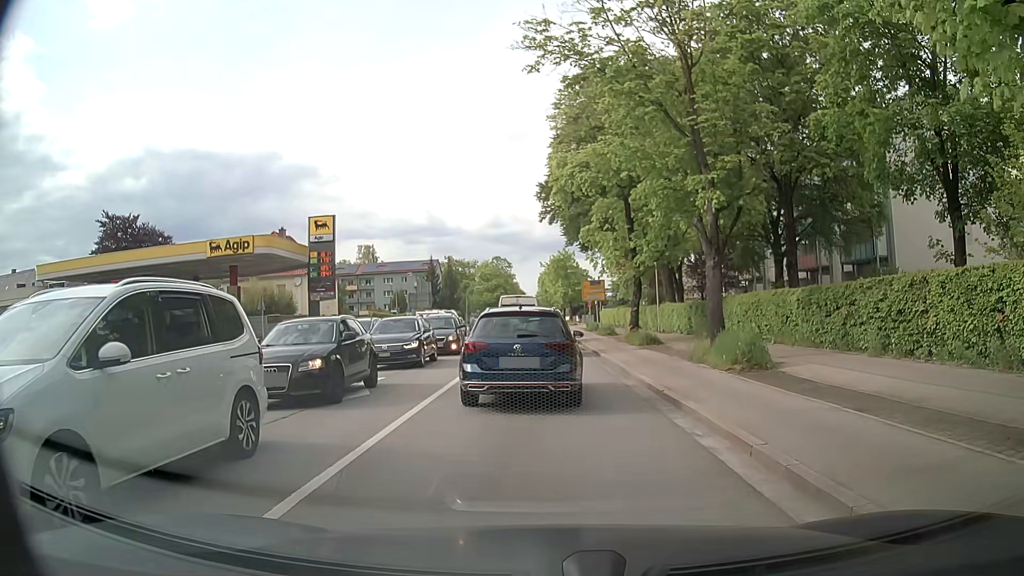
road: secondary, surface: asphalt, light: Day
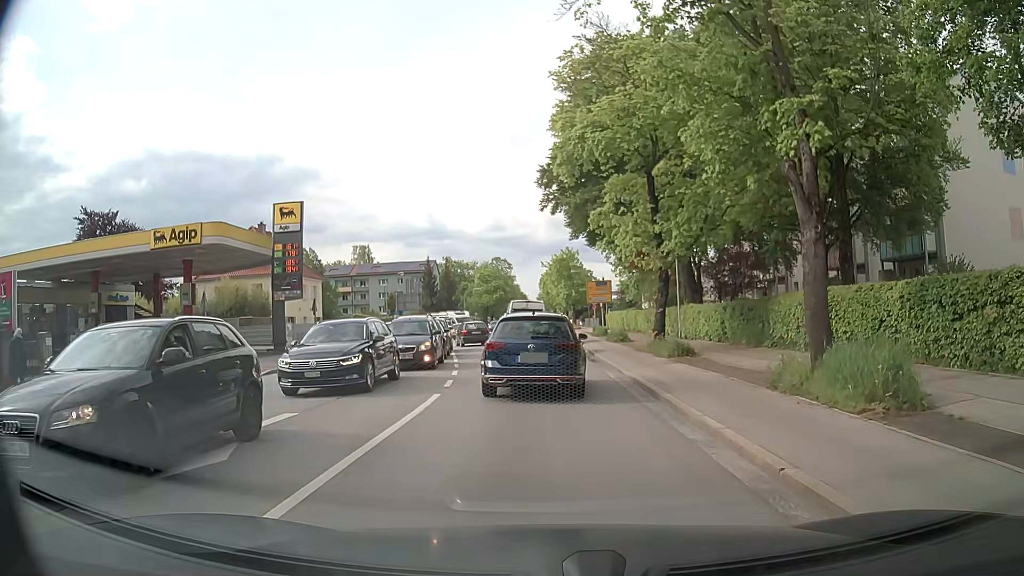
(0.0, +6.0) m; 0°
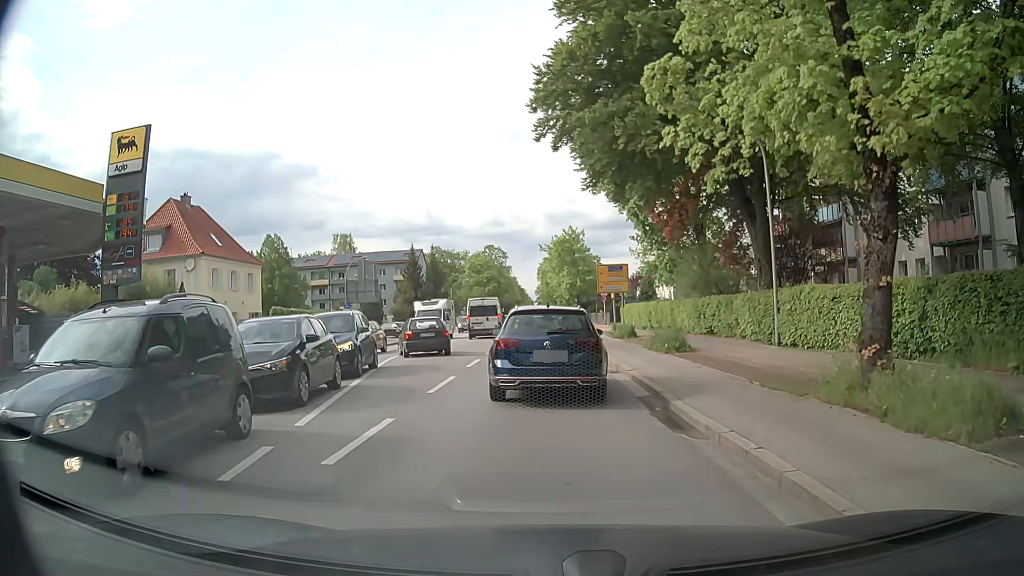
(+0.1, +15.0) m; 0°
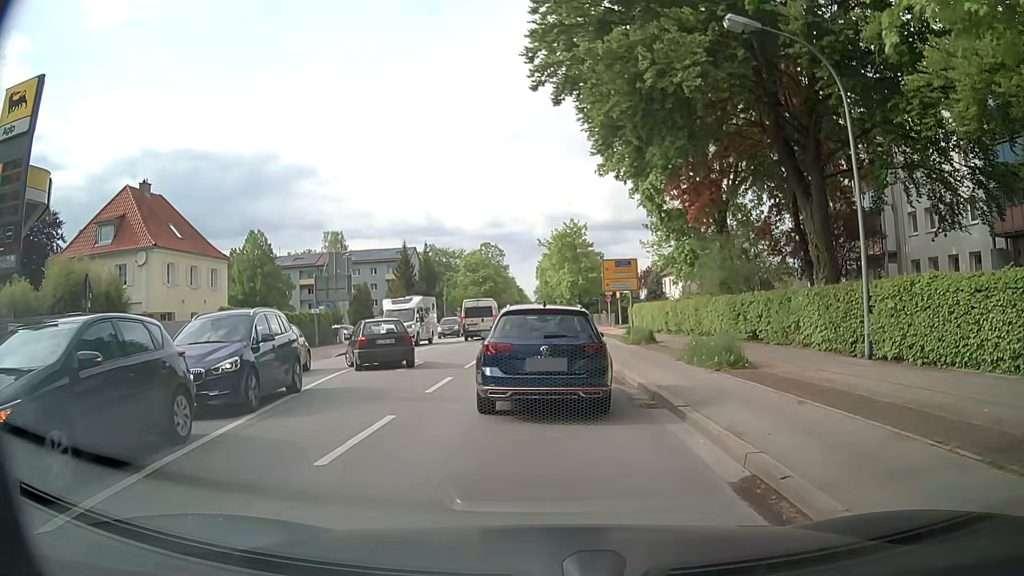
(0.0, +5.9) m; +1°
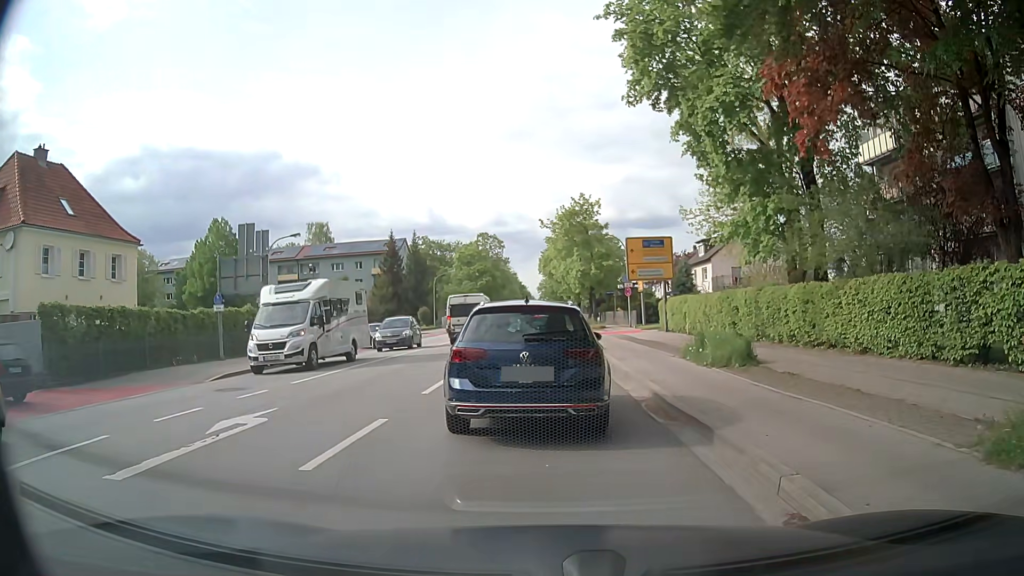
(-0.4, +12.2) m; -1°
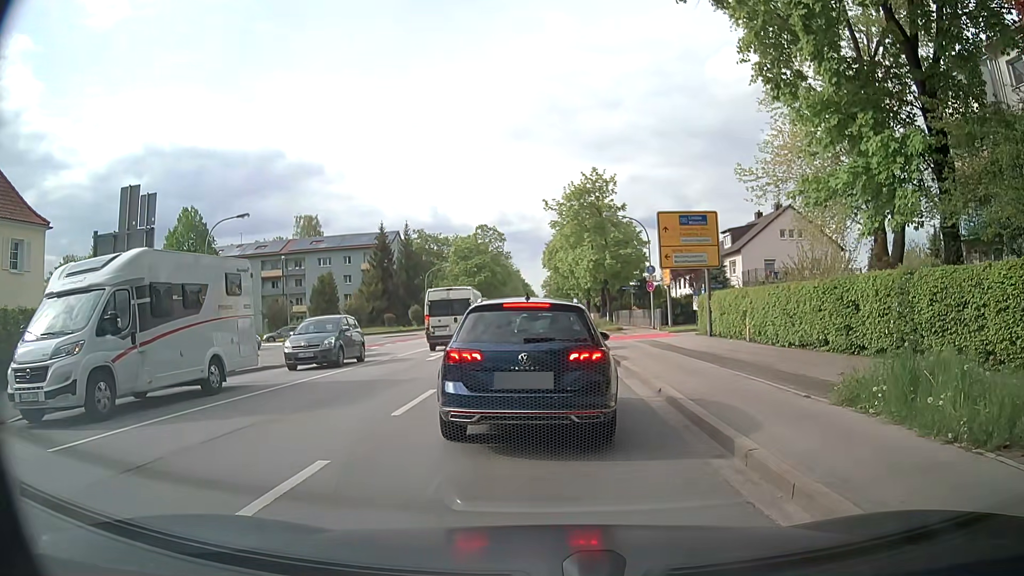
(-0.1, +8.7) m; 0°
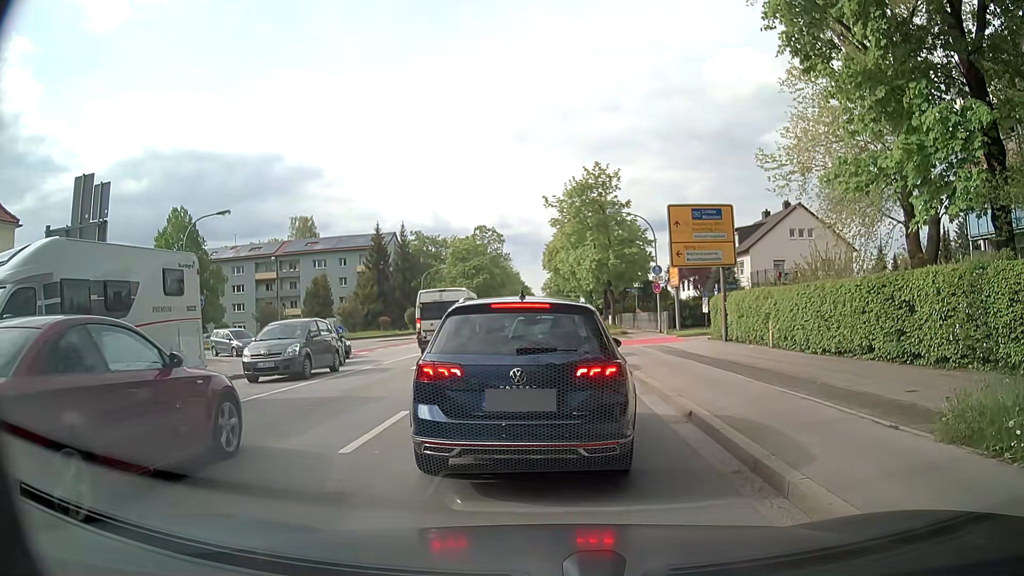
(0.0, +2.3) m; 0°
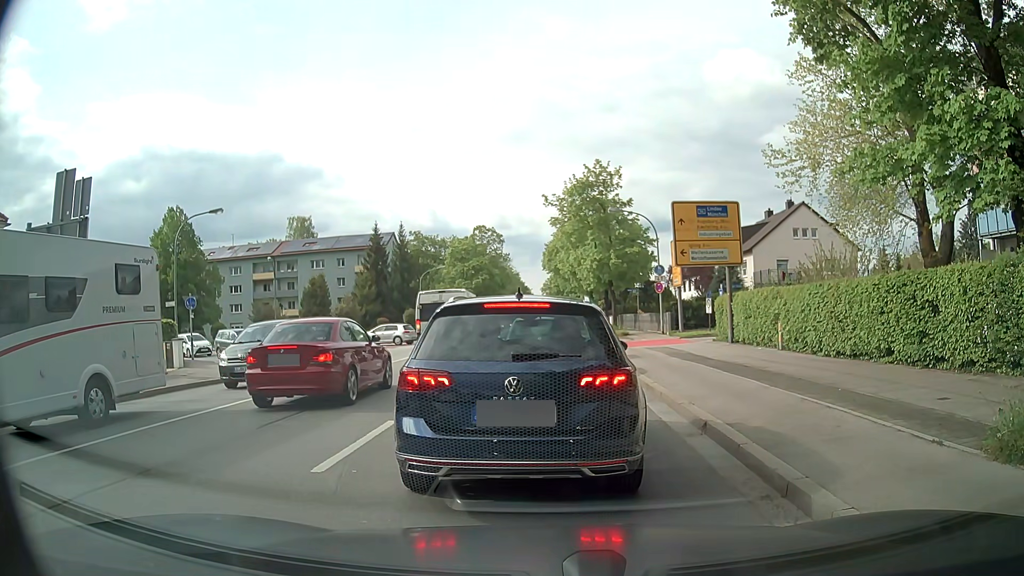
(0.0, +0.9) m; 0°
